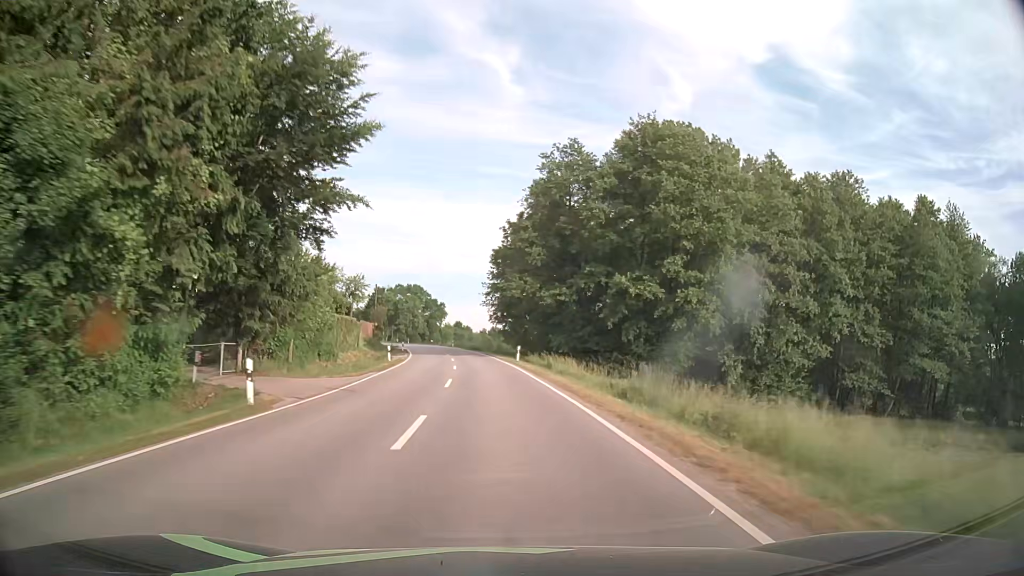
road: secondary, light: Day
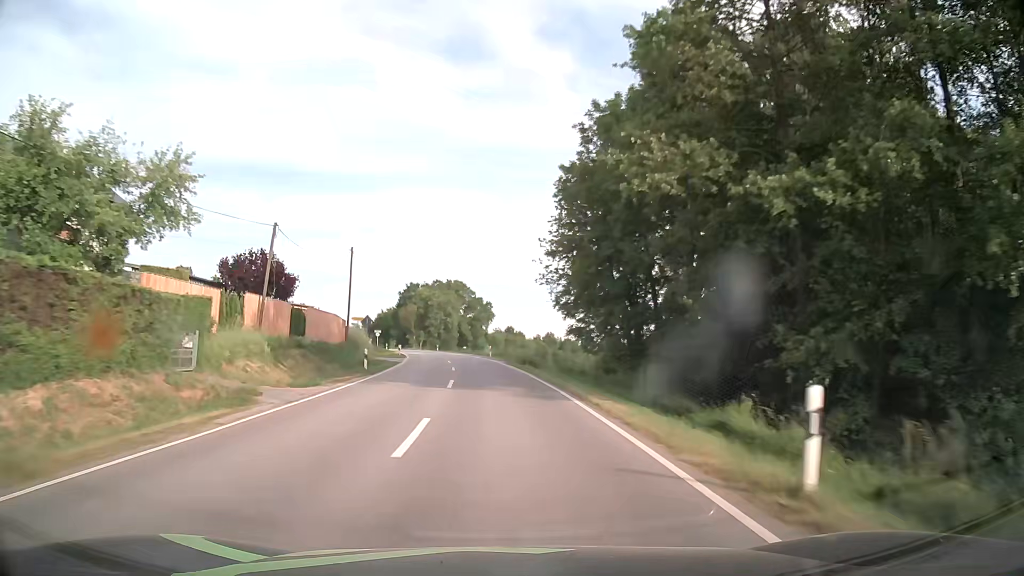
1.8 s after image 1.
(-1.5, +36.6) m; -5°
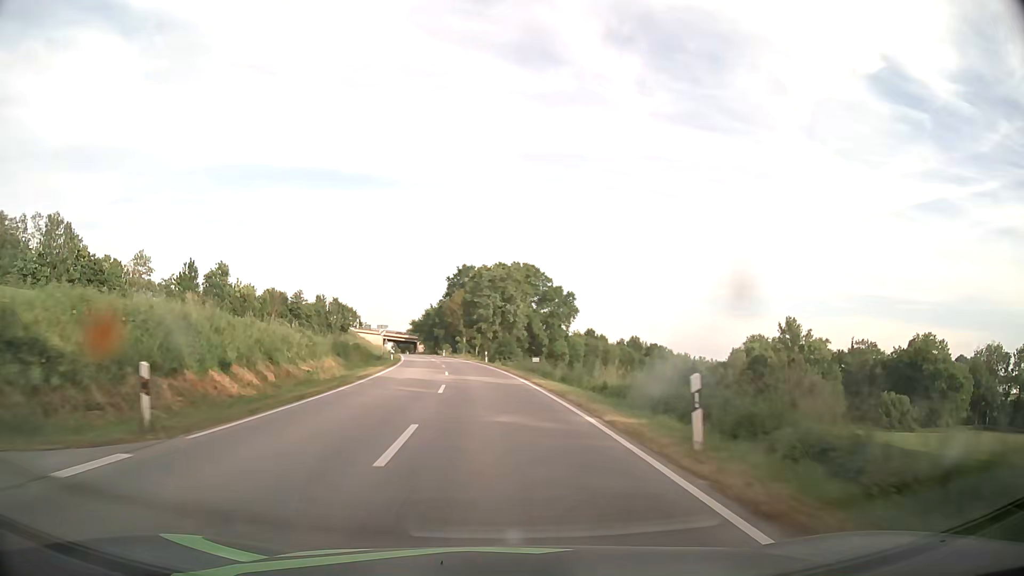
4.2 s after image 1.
(-2.6, +48.6) m; -6°
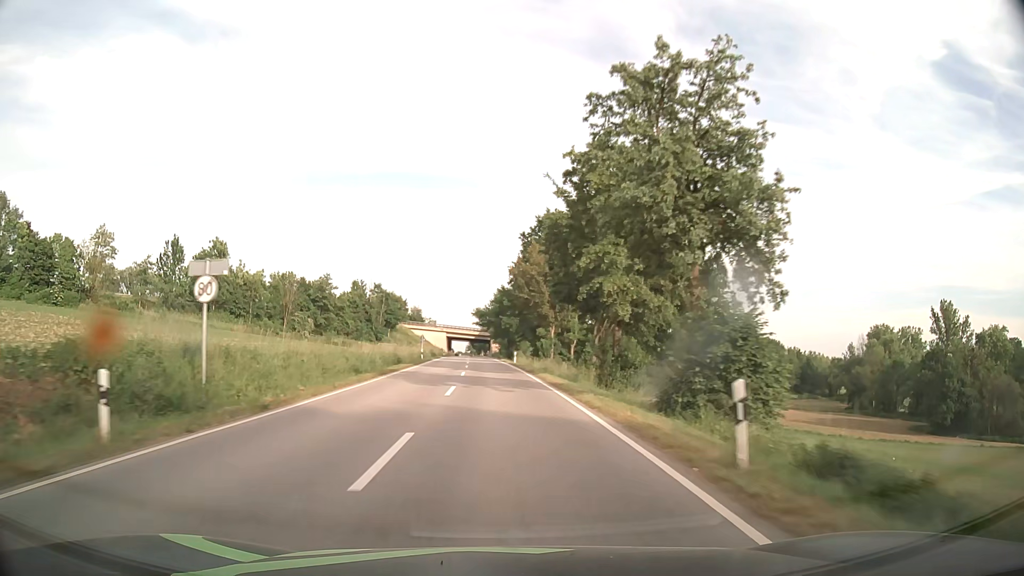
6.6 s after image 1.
(-3.0, +49.3) m; -7°
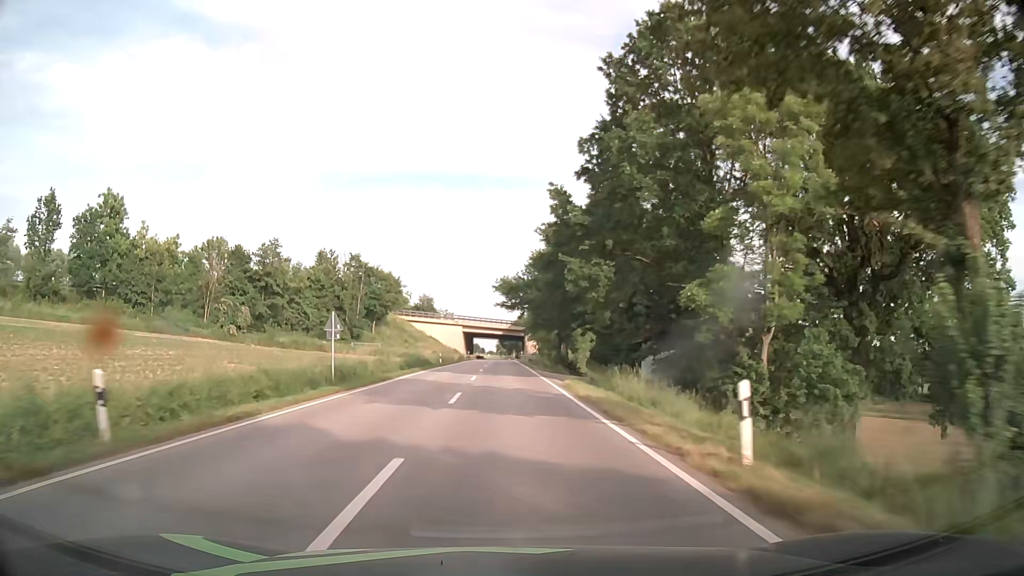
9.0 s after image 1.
(-1.6, +50.5) m; -3°
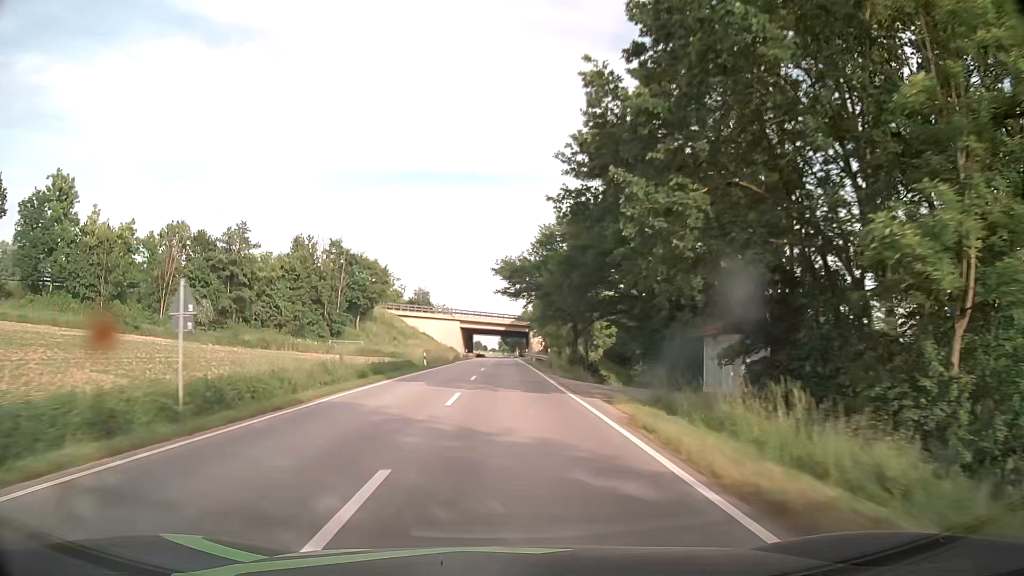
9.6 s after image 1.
(-0.1, +12.8) m; 0°
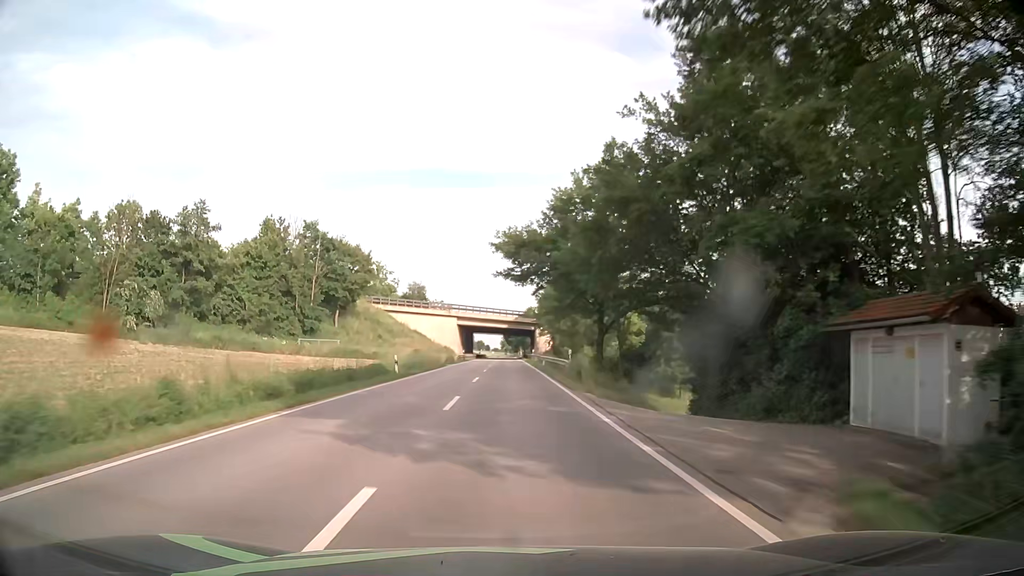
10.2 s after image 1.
(-0.2, +12.9) m; -1°
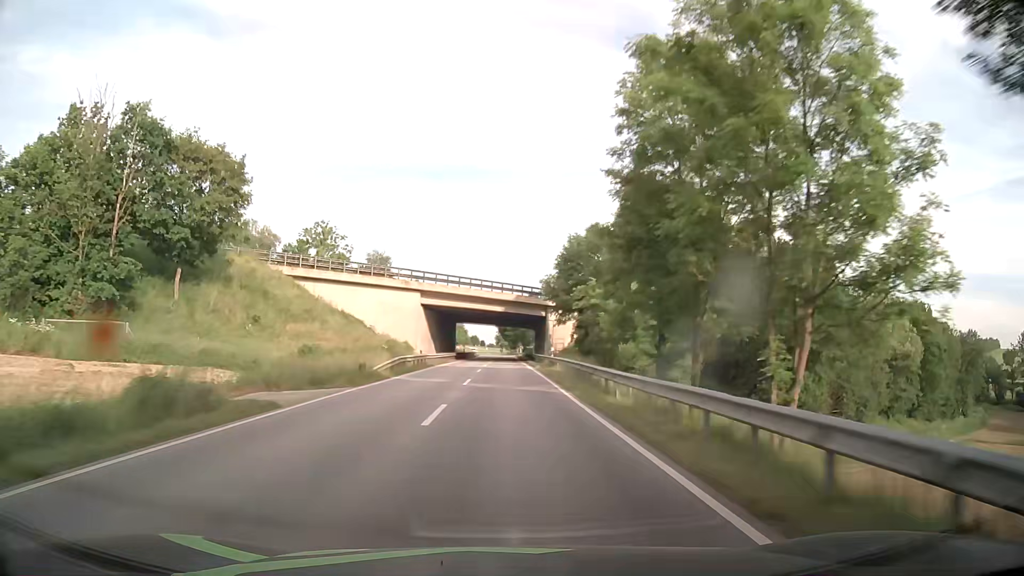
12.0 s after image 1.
(+0.1, +39.1) m; 0°
(0, +10) (0, +20) (0, +30) (0, +40) (0, +50) (0, +60) (0, +70) (+1, +80) (+1, +90) (+1, +100) m
